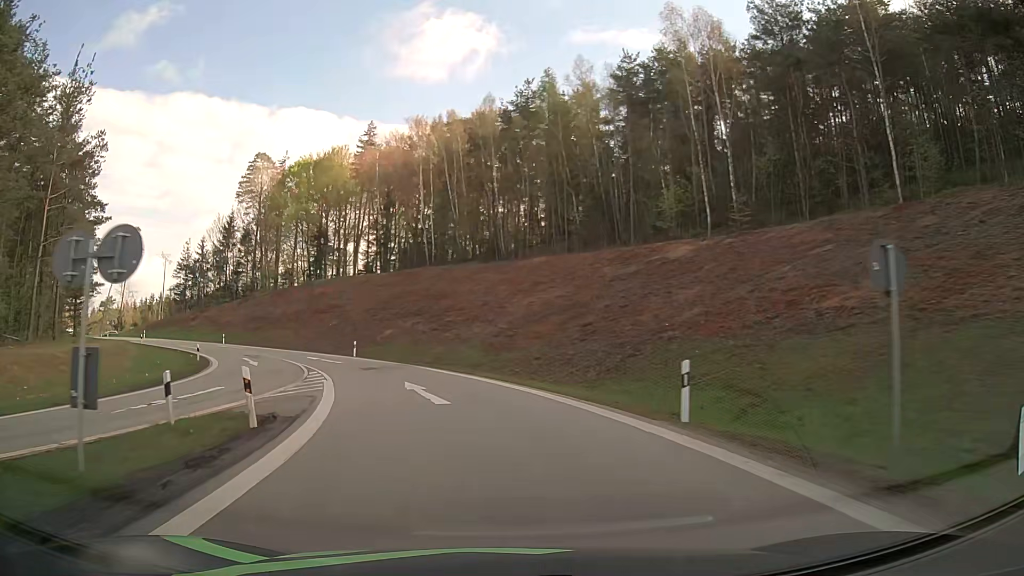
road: motorway_link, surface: asphalt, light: Day
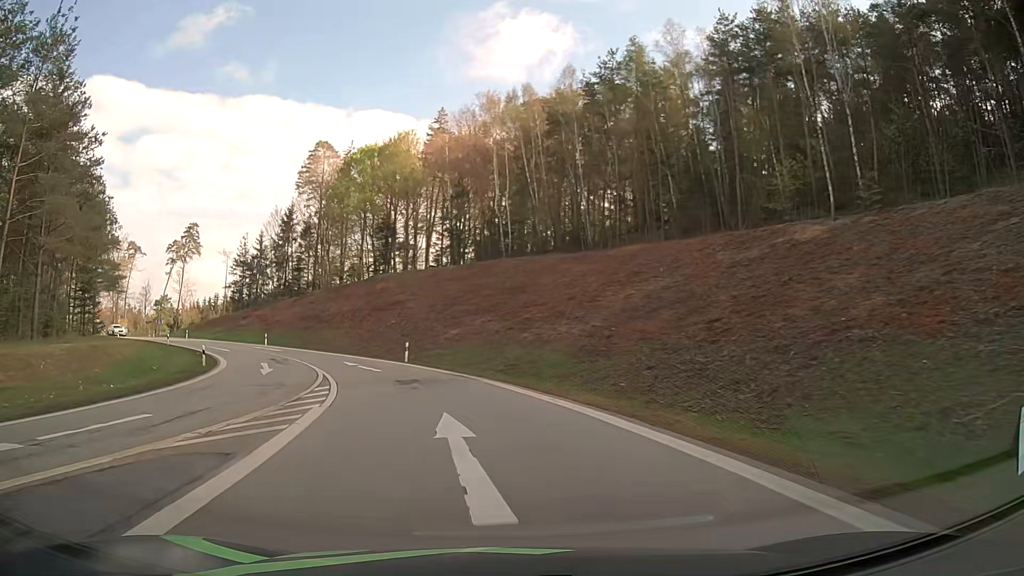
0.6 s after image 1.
(-0.6, +9.8) m; -7°
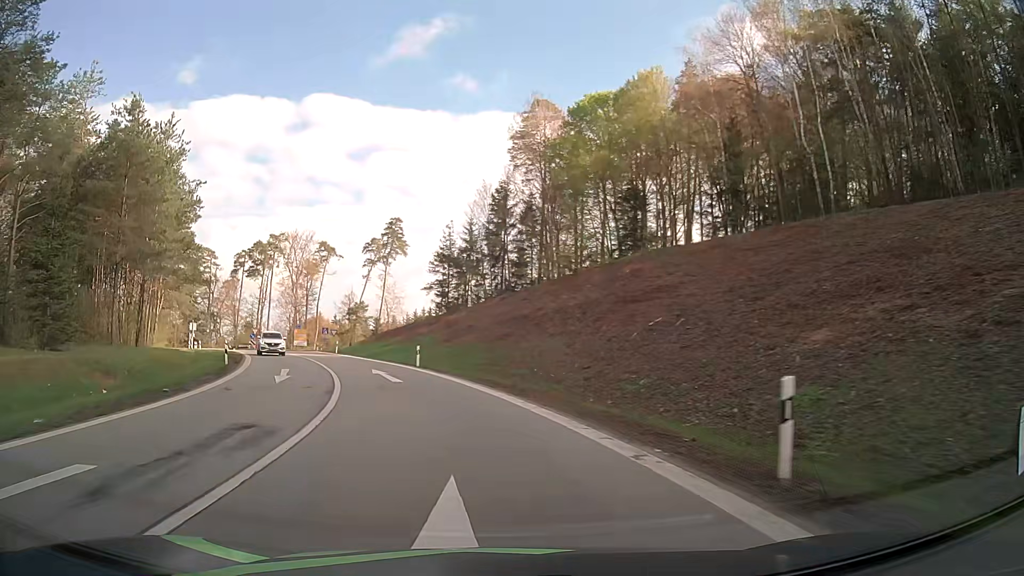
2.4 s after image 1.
(-5.2, +28.5) m; -21°
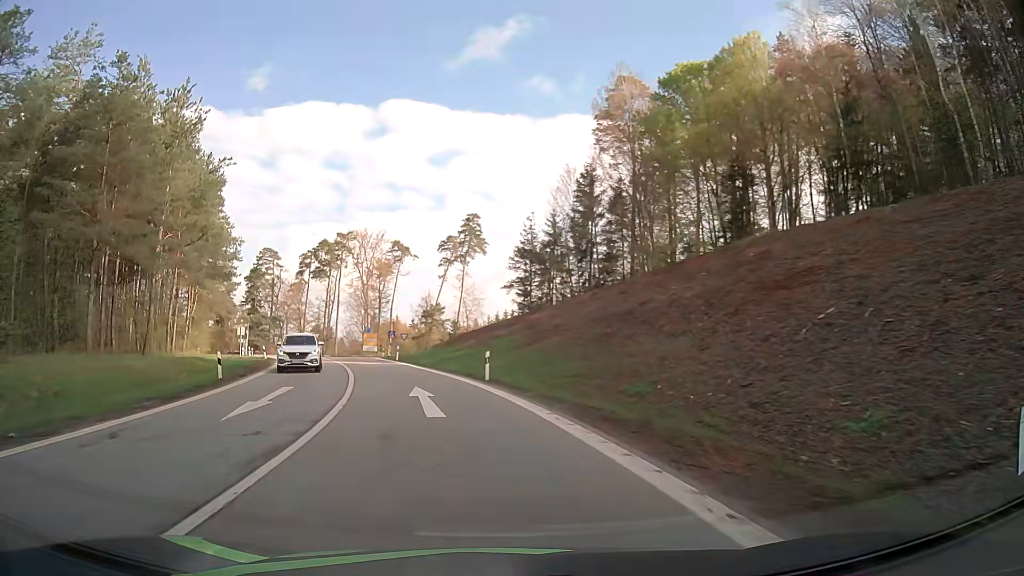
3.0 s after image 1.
(-0.6, +9.5) m; -7°
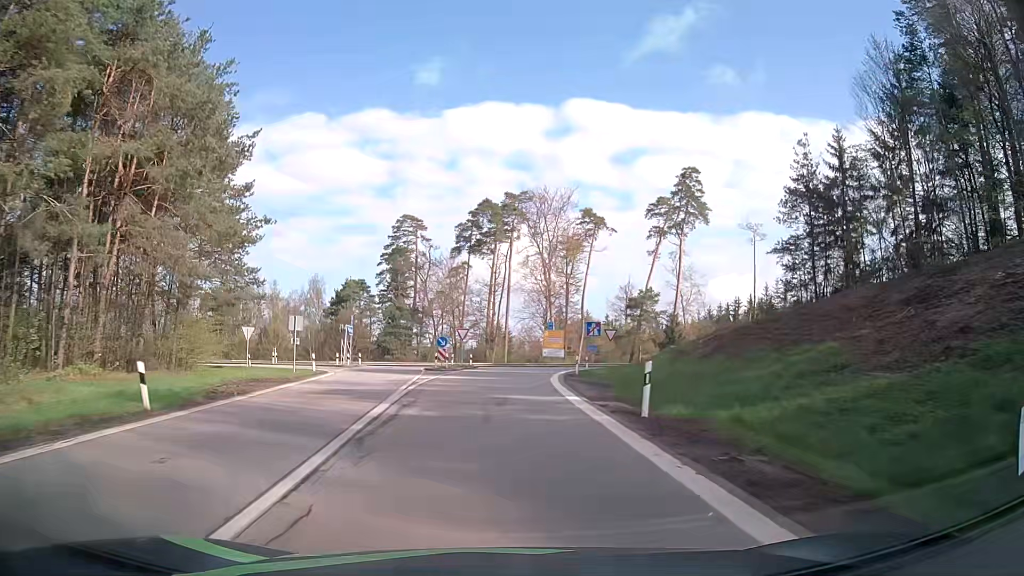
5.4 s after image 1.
(-6.9, +36.1) m; -16°
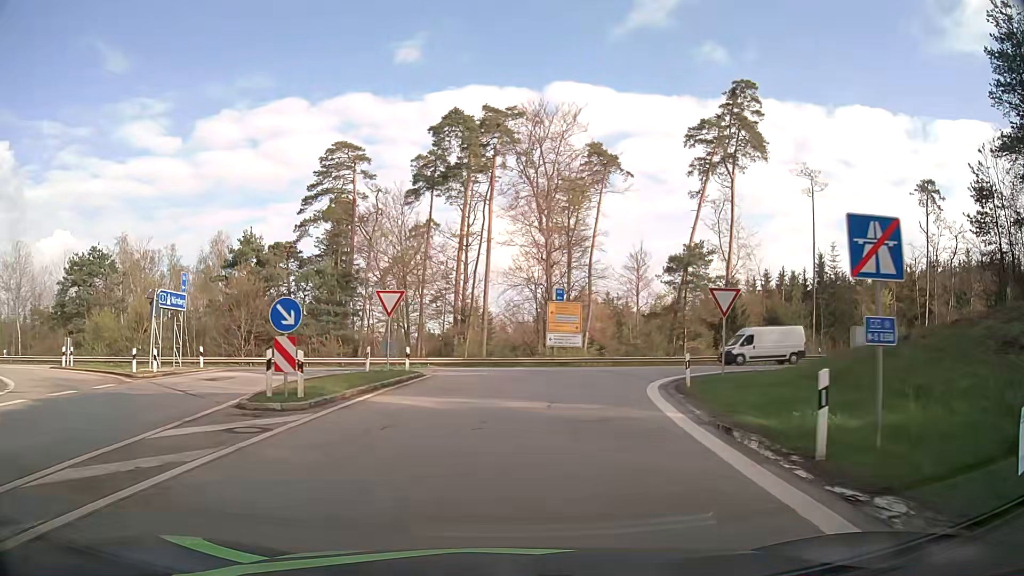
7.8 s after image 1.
(-0.3, +29.9) m; +1°
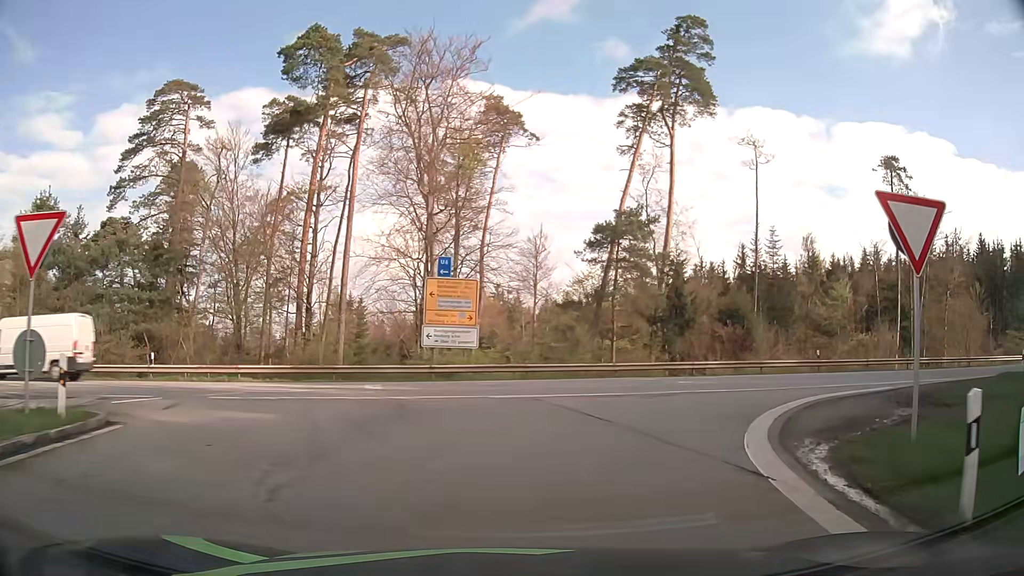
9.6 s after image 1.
(+0.9, +15.7) m; +9°
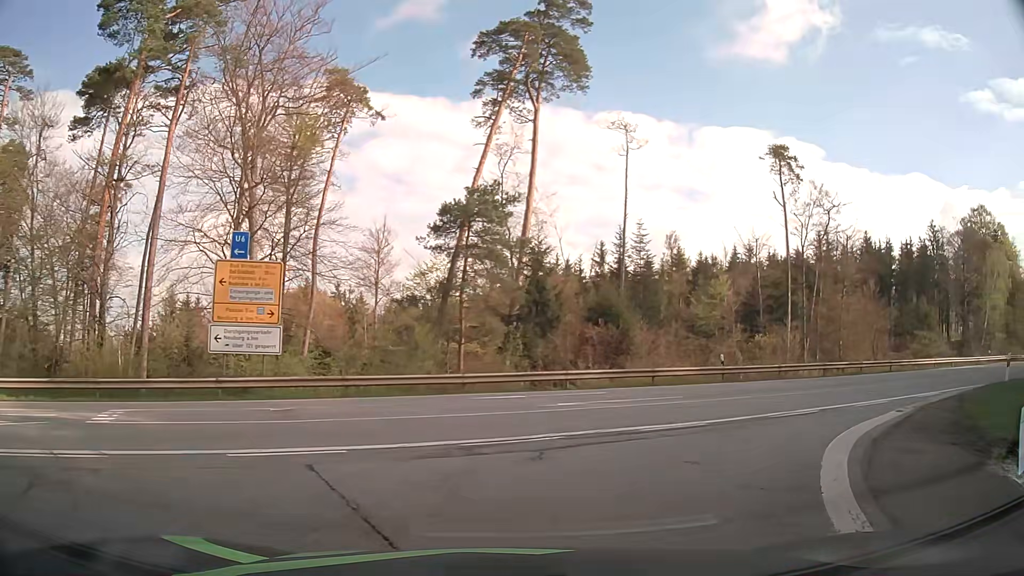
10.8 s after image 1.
(+0.8, +7.2) m; +13°
(+2, +10) (+9, +17) (+17, +22) (+26, +27) (+35, +32) (+44, +37) (+52, +42) (+61, +47) (+69, +52) (+78, +58) m
